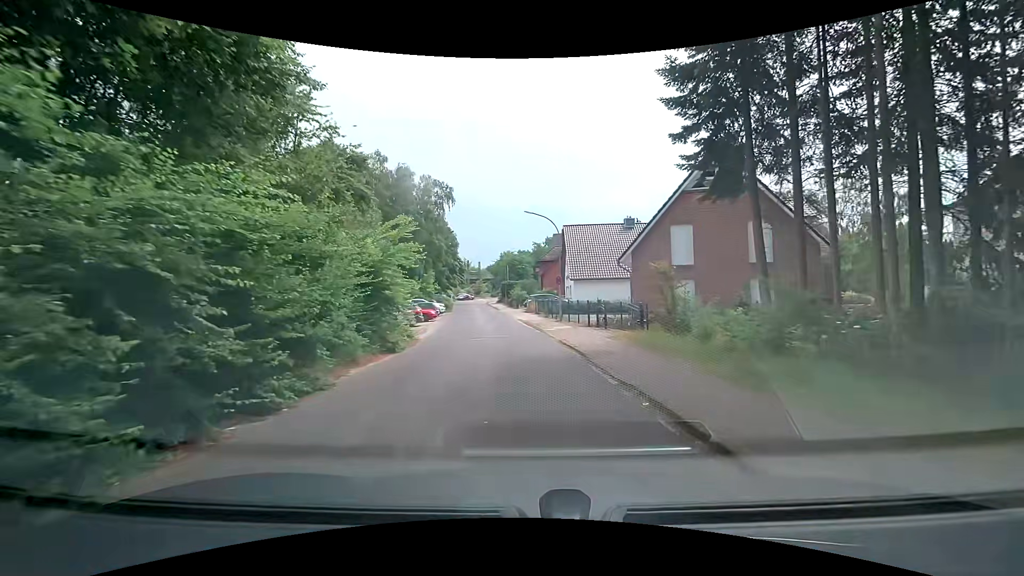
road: residential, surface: asphalt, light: Day
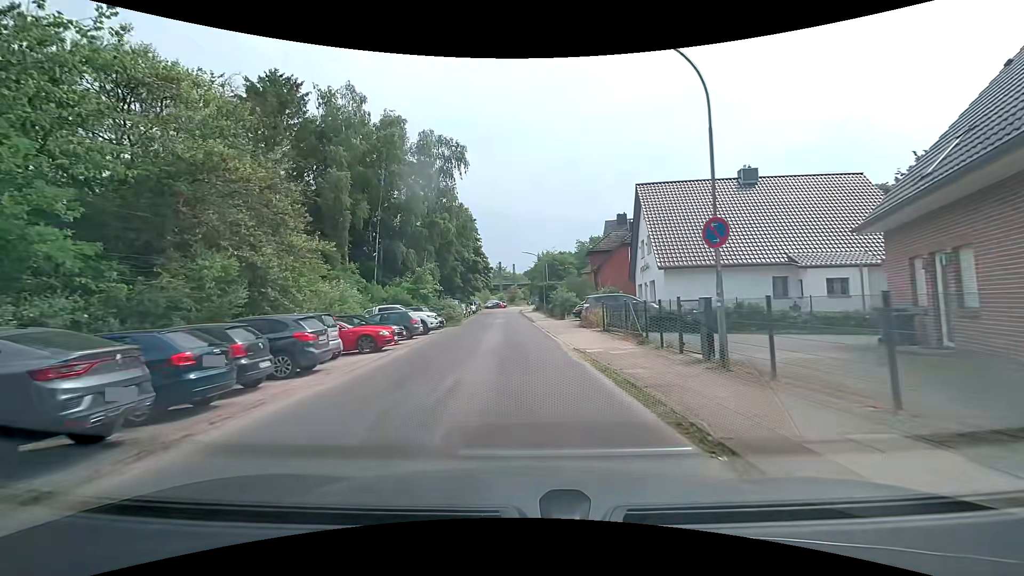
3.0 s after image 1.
(-0.1, +21.5) m; -3°
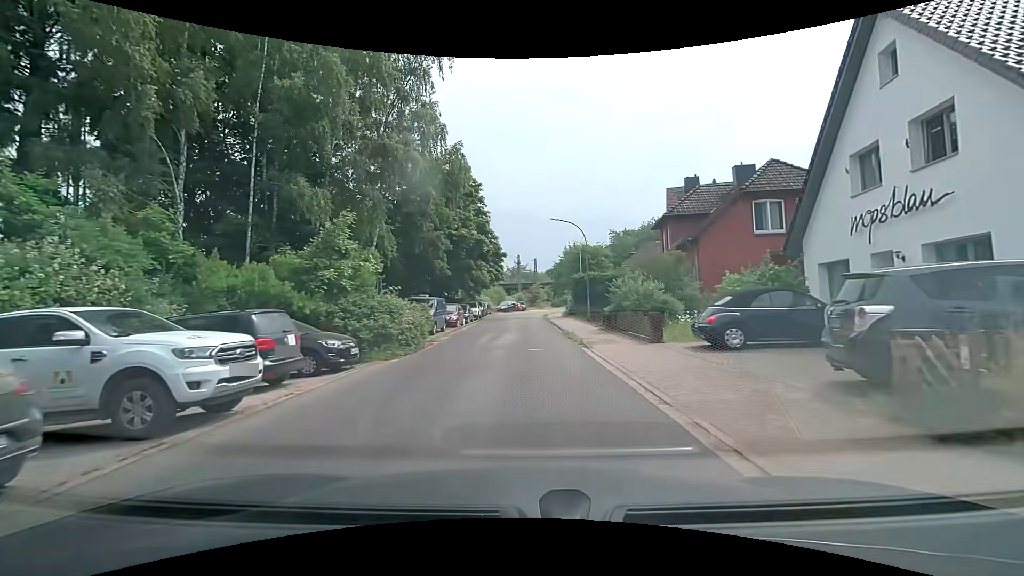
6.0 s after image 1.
(-0.7, +21.1) m; -3°
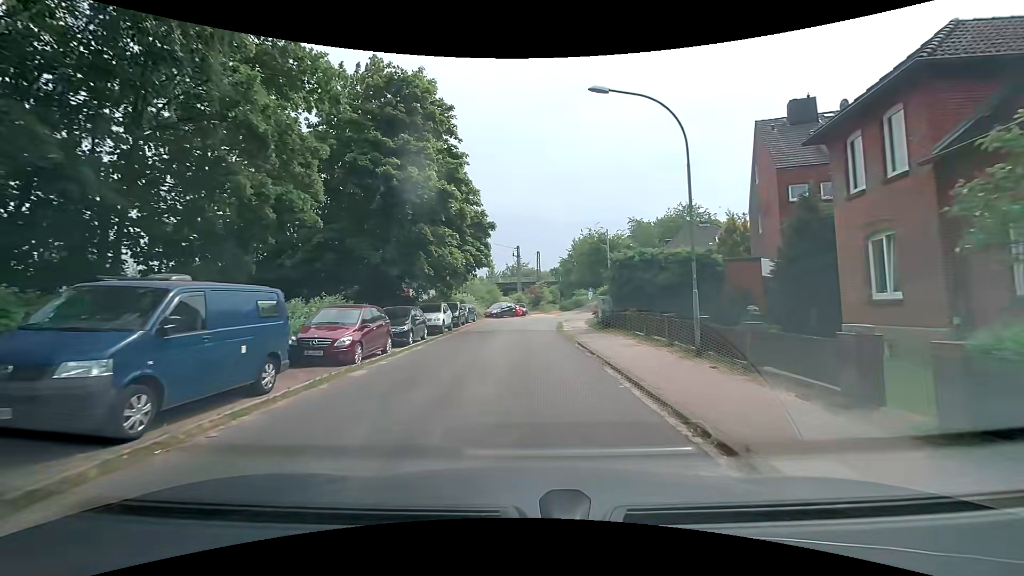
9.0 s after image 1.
(+0.2, +19.7) m; +1°
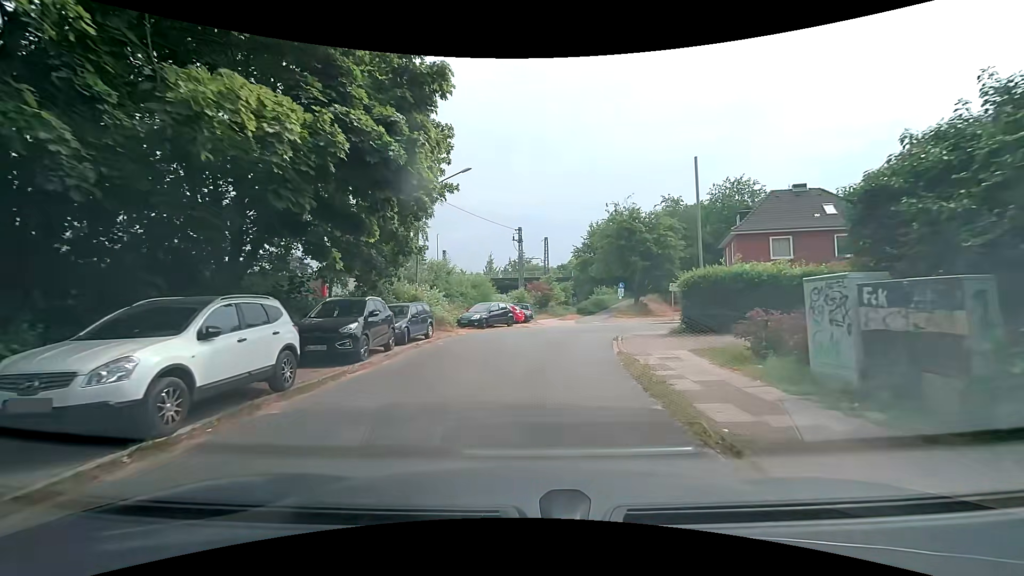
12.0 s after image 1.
(-0.2, +20.3) m; 0°
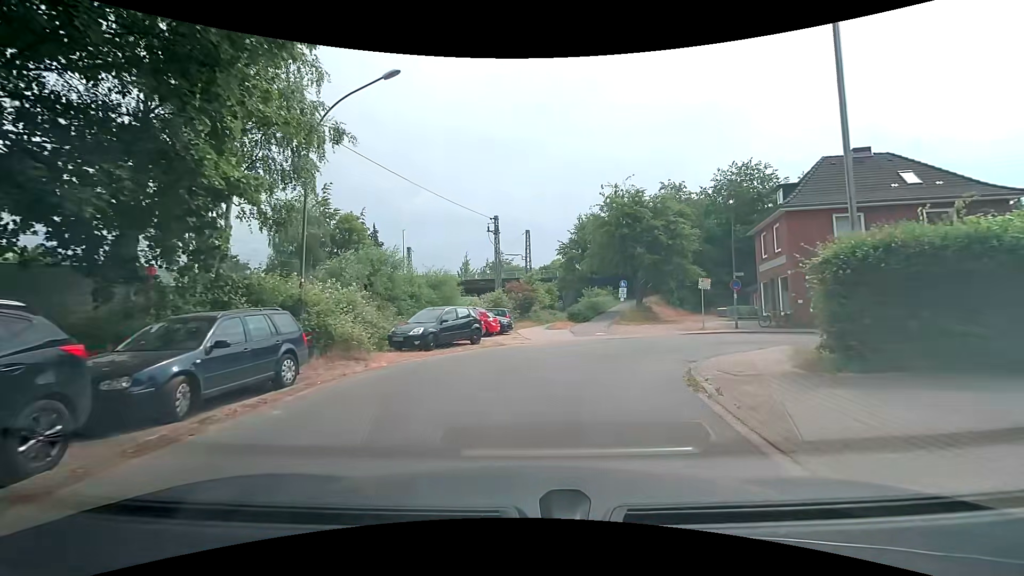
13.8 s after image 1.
(+0.1, +10.6) m; +1°
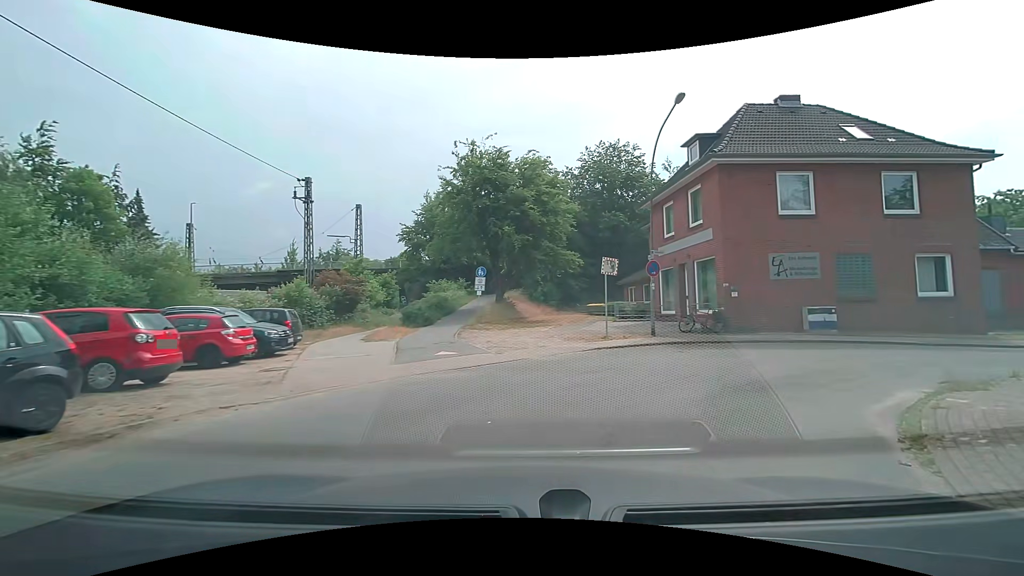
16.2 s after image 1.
(+1.5, +11.7) m; +18°
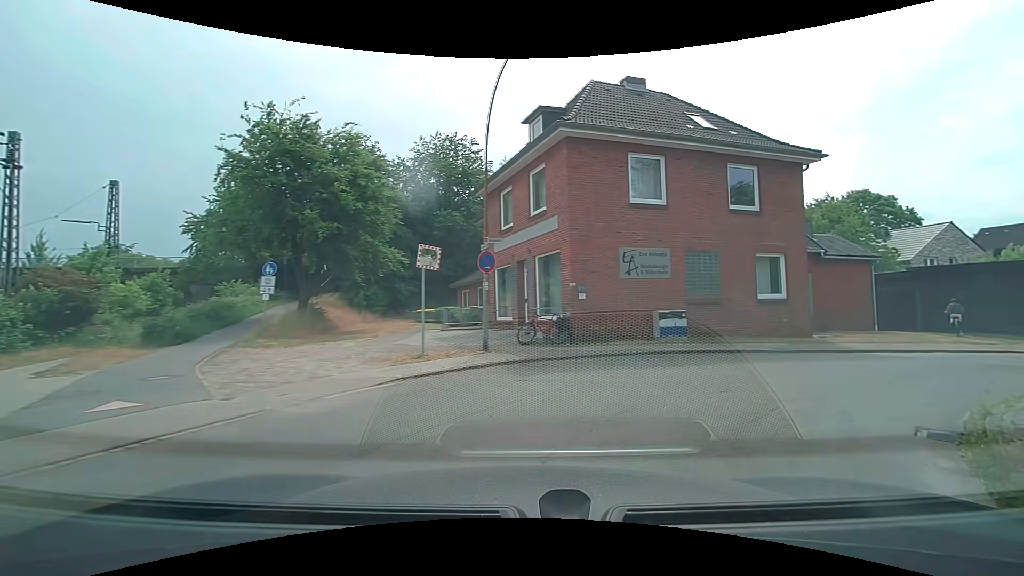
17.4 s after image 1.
(+0.7, +5.1) m; +17°
(+4, +9) (+12, +14) (+22, +16) (+32, +18) (+42, +20) (+51, +22) (+61, +23) (+71, +25) (+81, +27) (+91, +29) m
